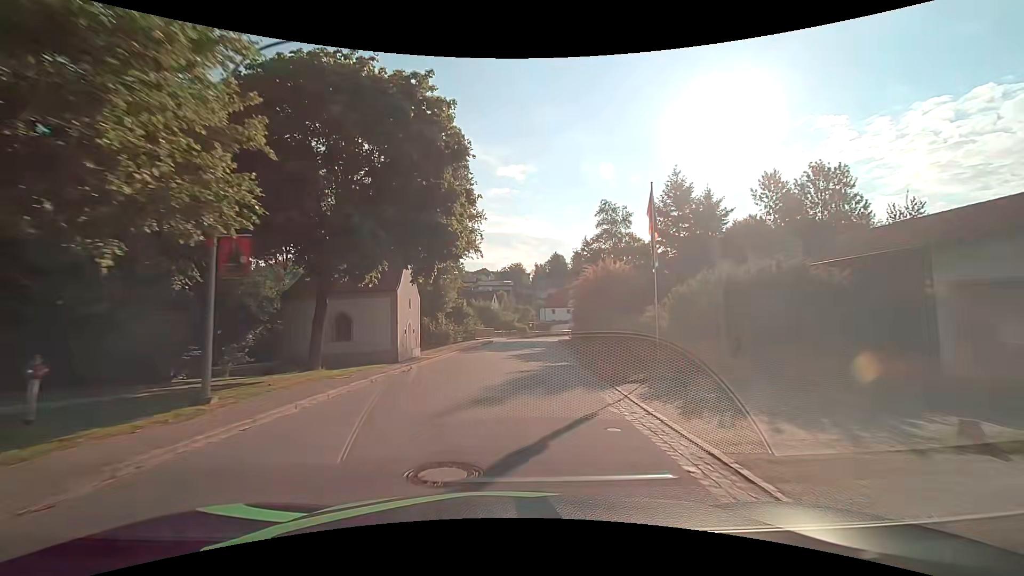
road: tertiary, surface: asphalt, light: Day
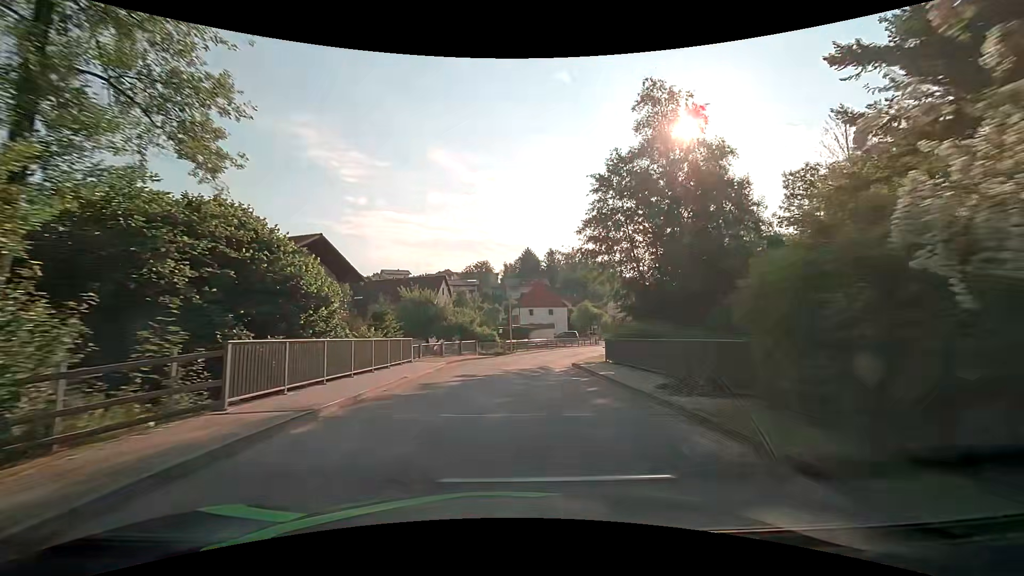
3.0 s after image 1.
(+1.0, +35.2) m; +3°
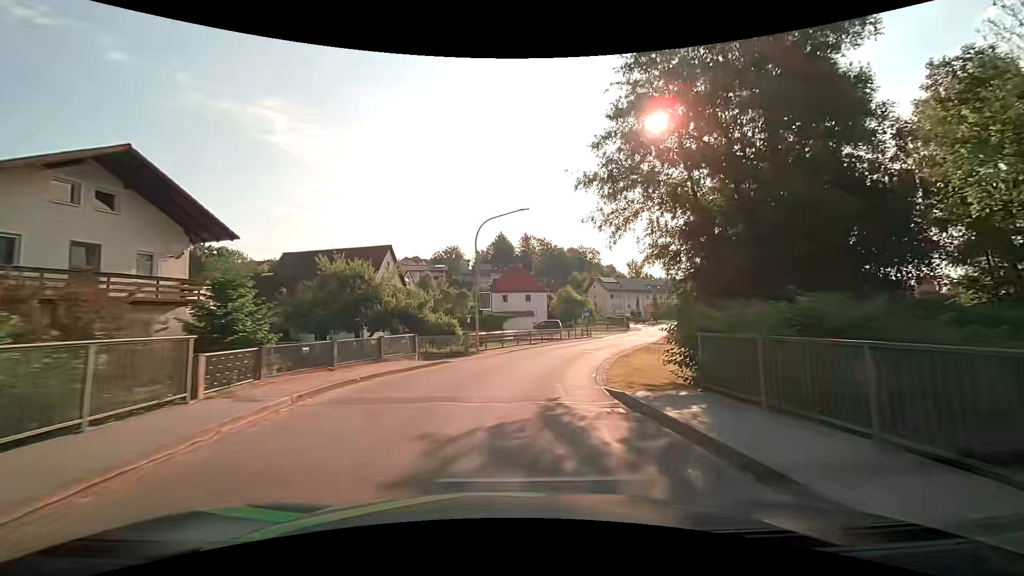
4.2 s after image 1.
(+0.4, +14.6) m; +3°
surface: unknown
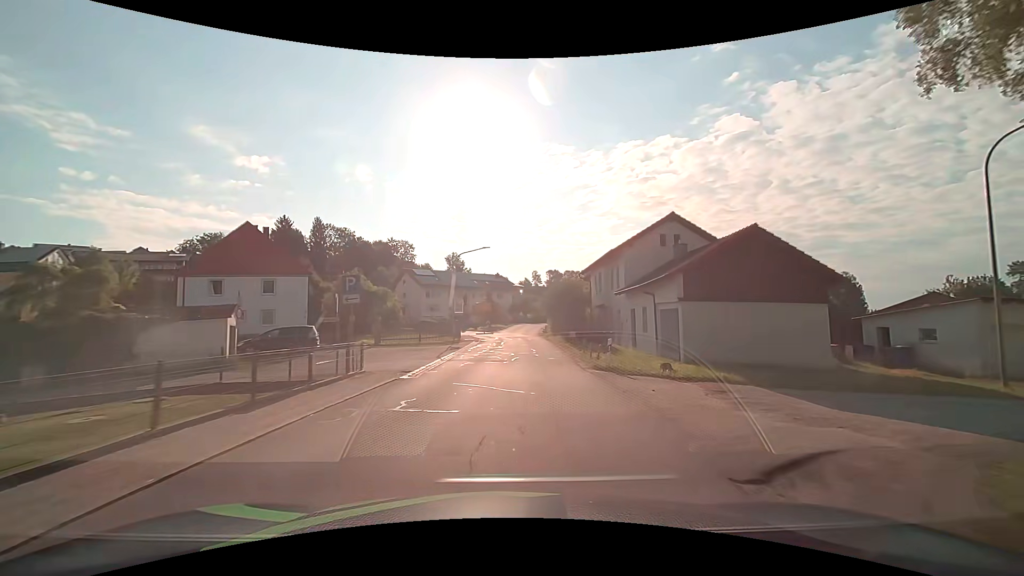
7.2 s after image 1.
(+7.0, +36.4) m; +21°
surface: asphalt
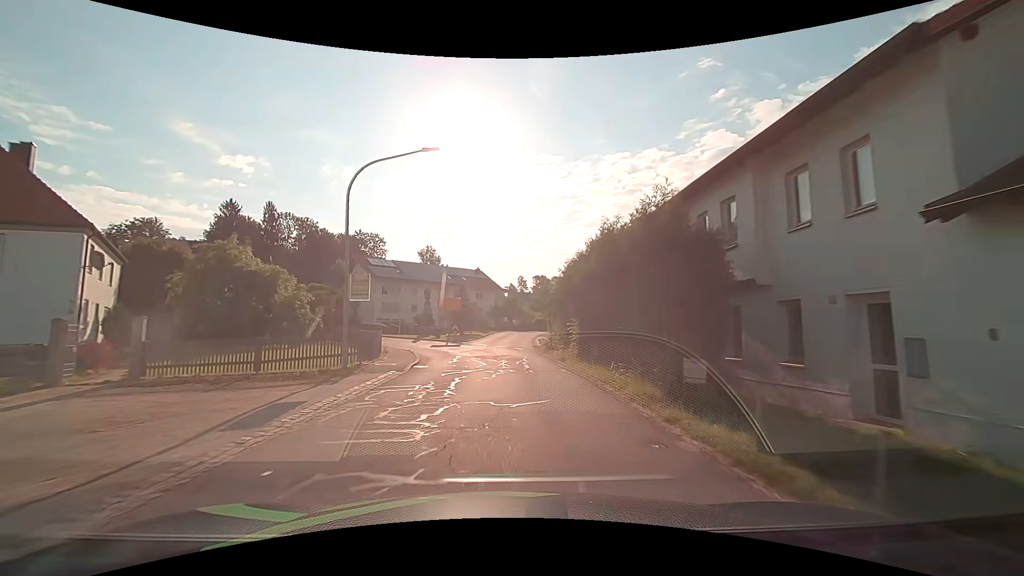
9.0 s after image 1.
(+0.6, +22.5) m; +2°
